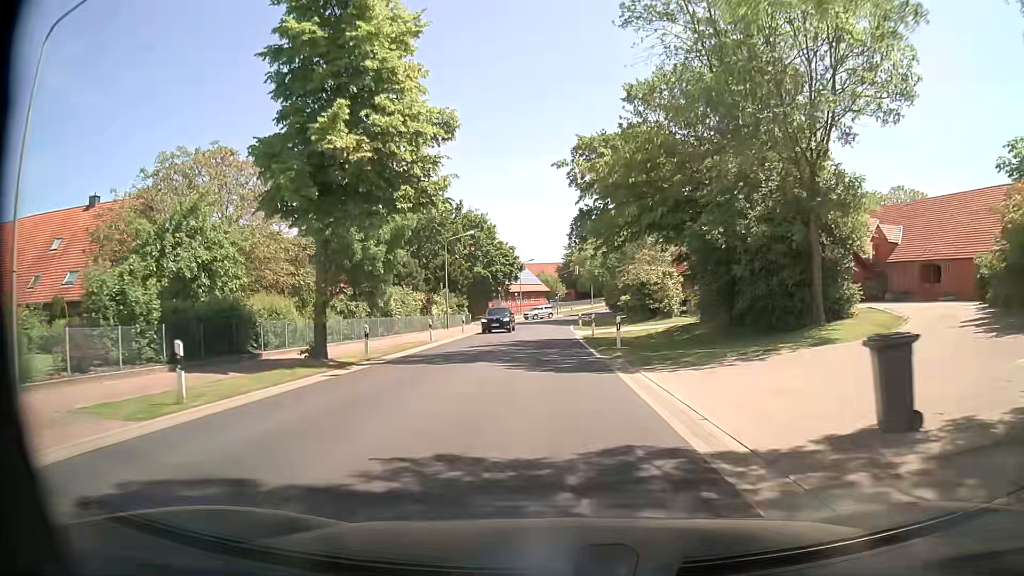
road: secondary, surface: asphalt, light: Day
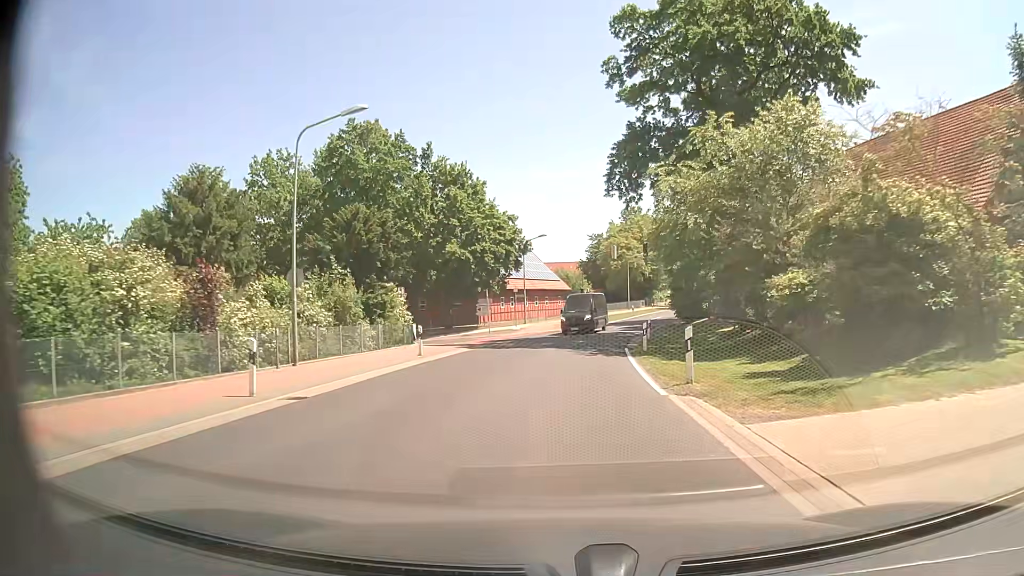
(-0.3, +34.9) m; -2°
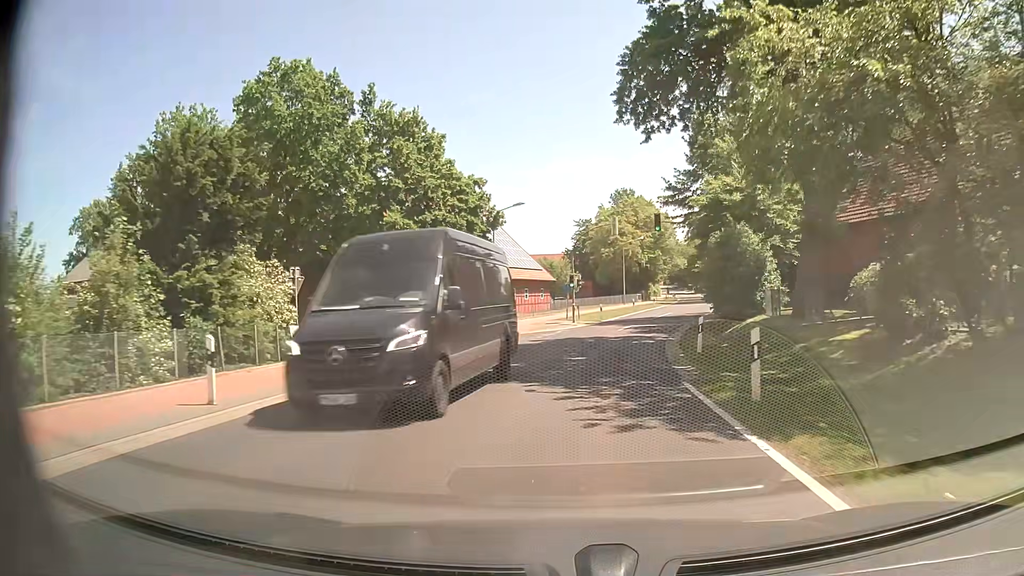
(+0.1, +14.6) m; +1°
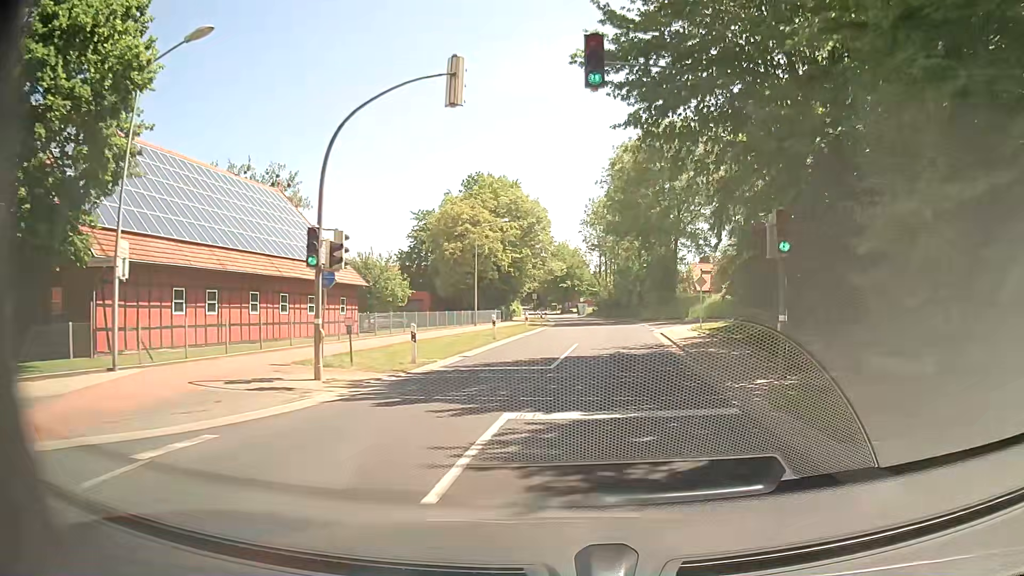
(+2.6, +29.1) m; +12°
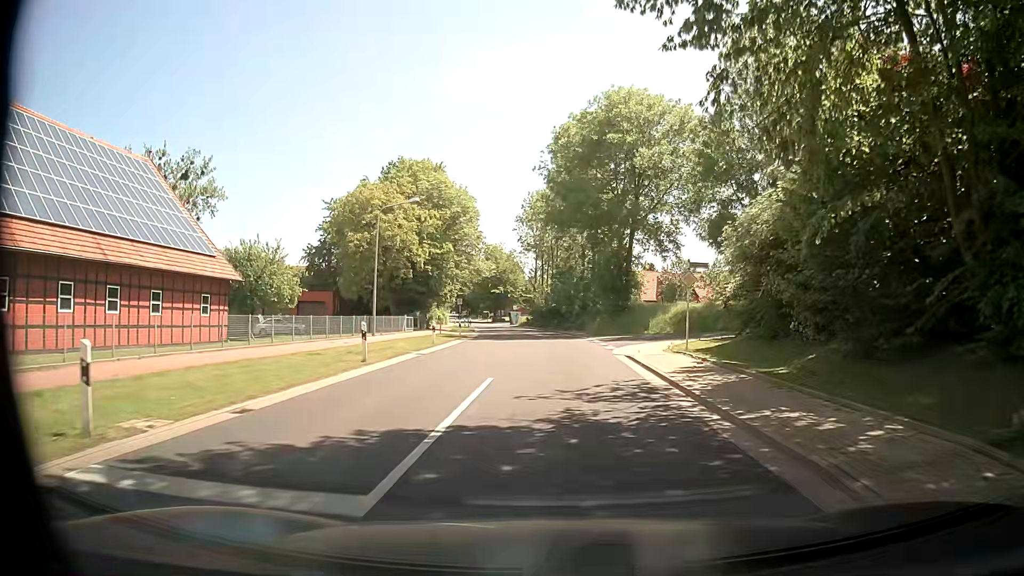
(+0.6, +11.3) m; +5°
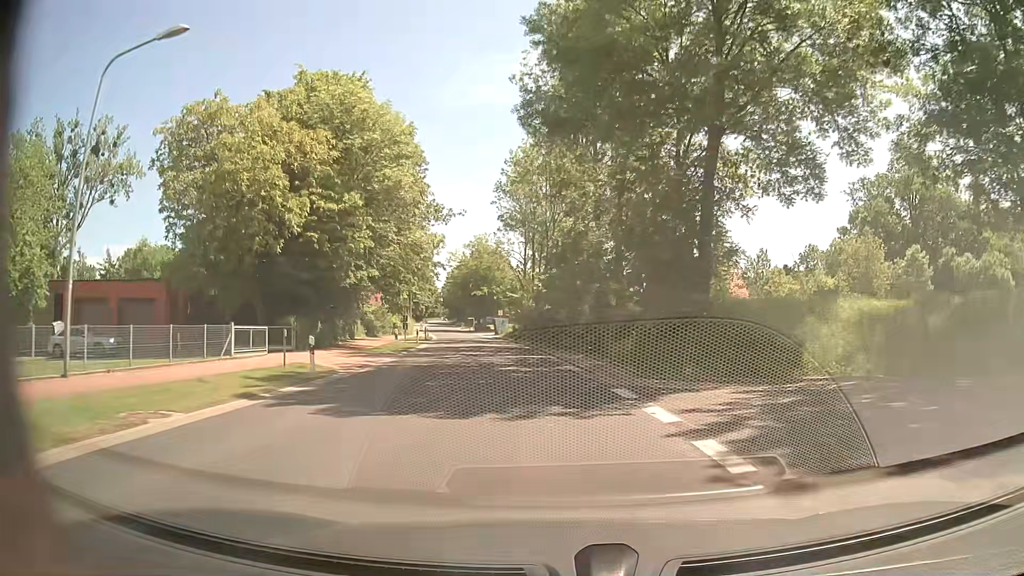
(+0.6, +25.6) m; 0°
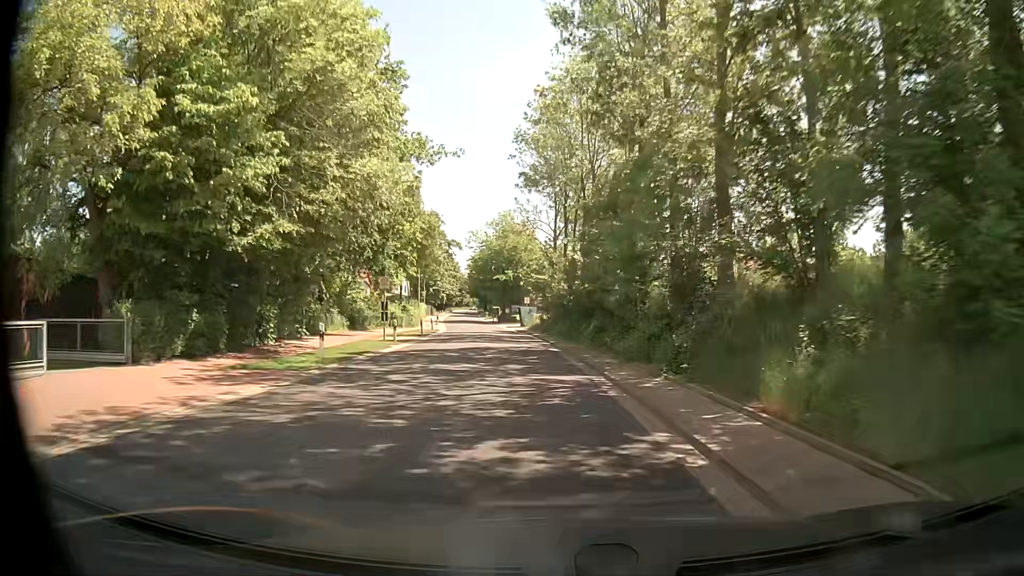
(-0.2, +14.3) m; -2°
